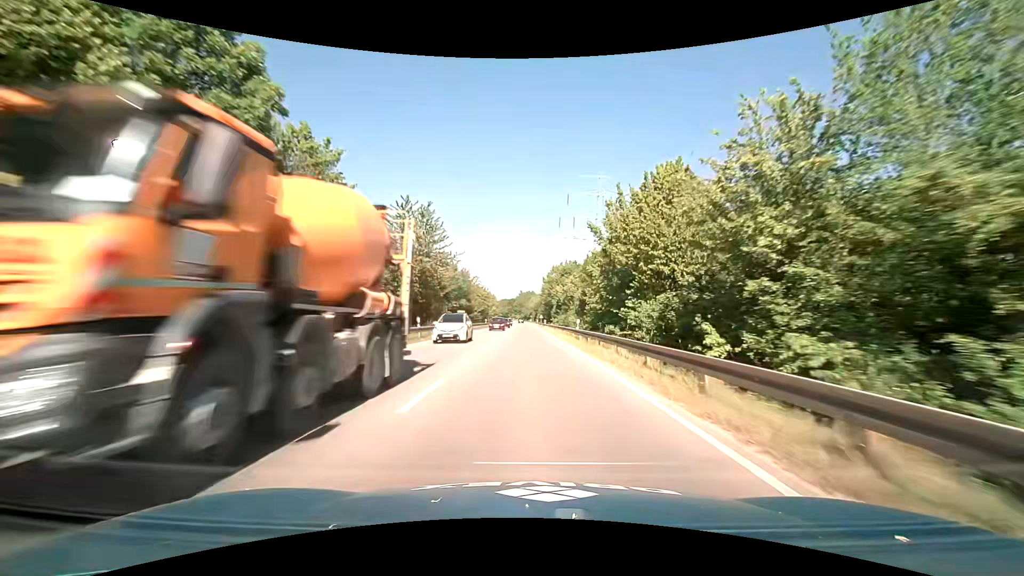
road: primary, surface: asphalt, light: Day
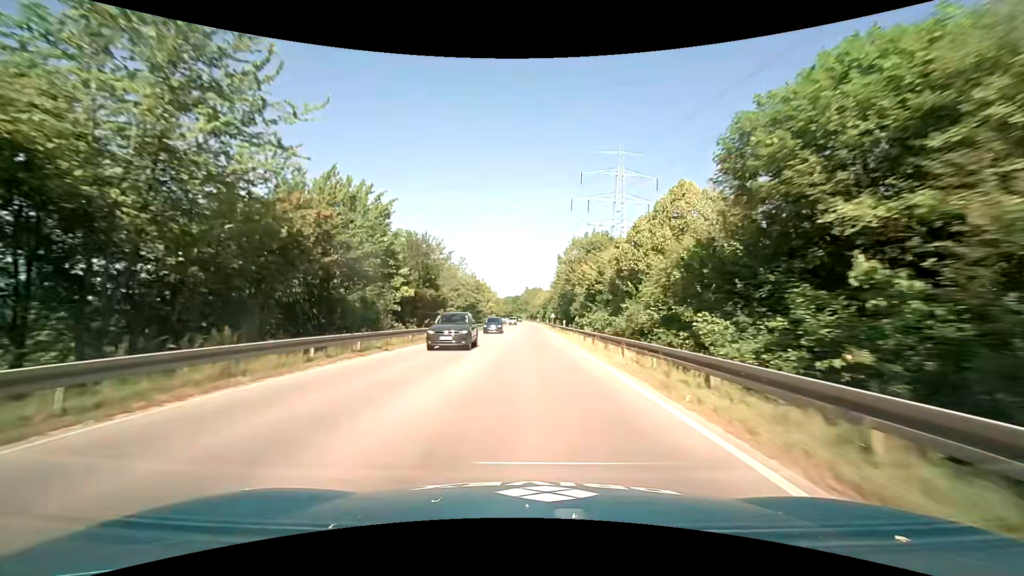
(+0.1, +31.9) m; 0°
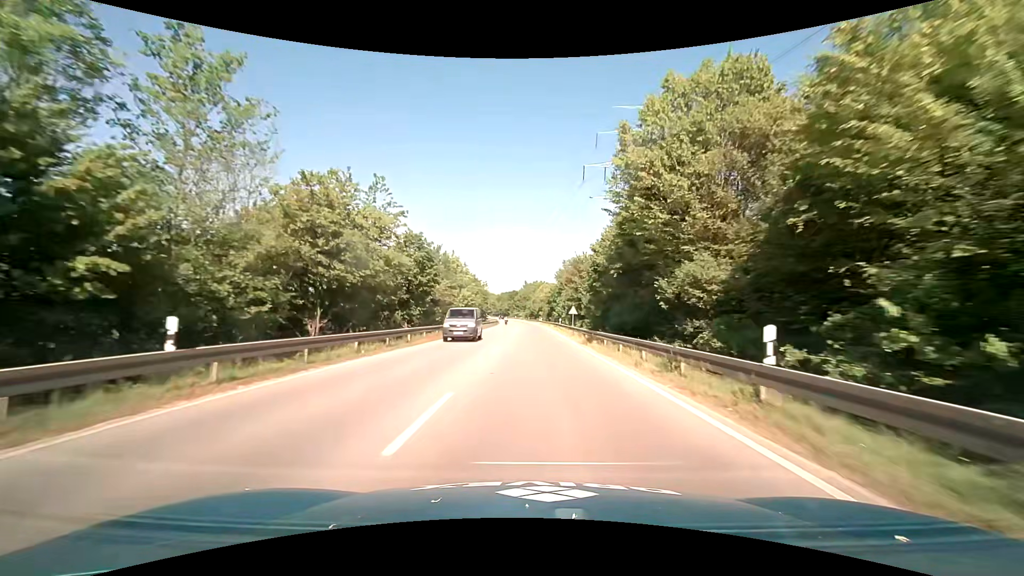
(-0.1, +41.1) m; 0°
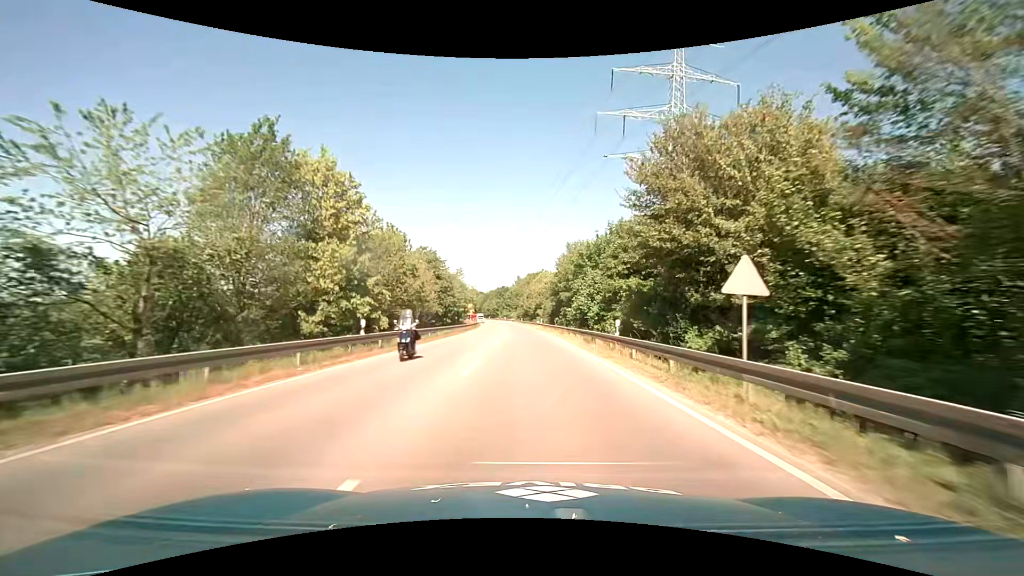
(+0.1, +39.9) m; +1°
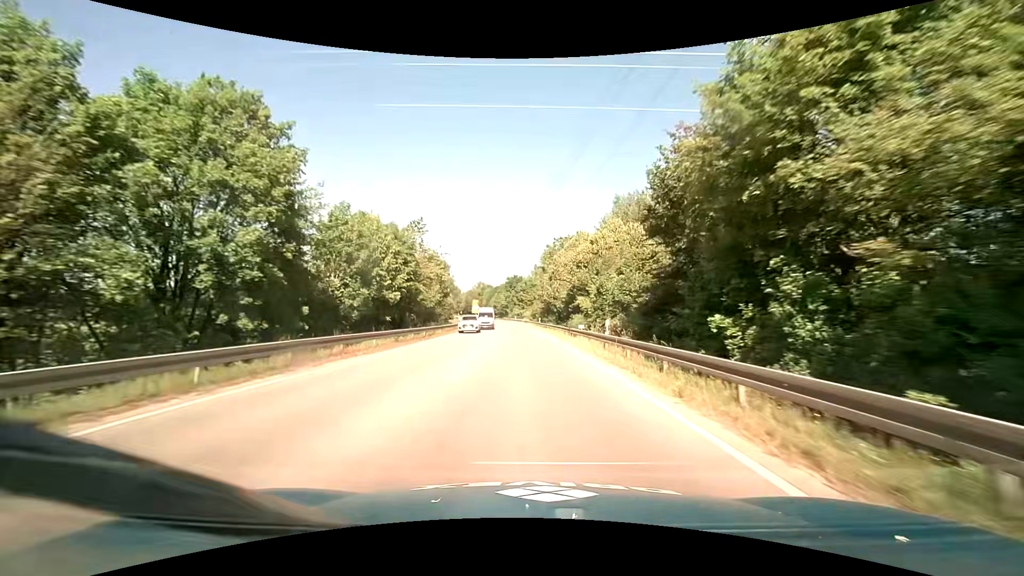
(-0.7, +48.2) m; -2°
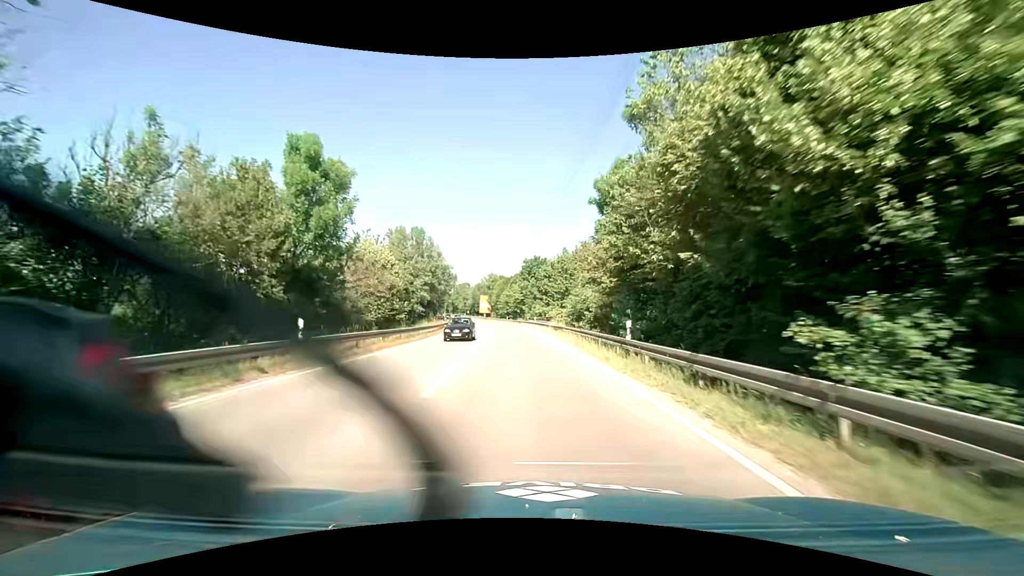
(-0.8, +46.3) m; -2°
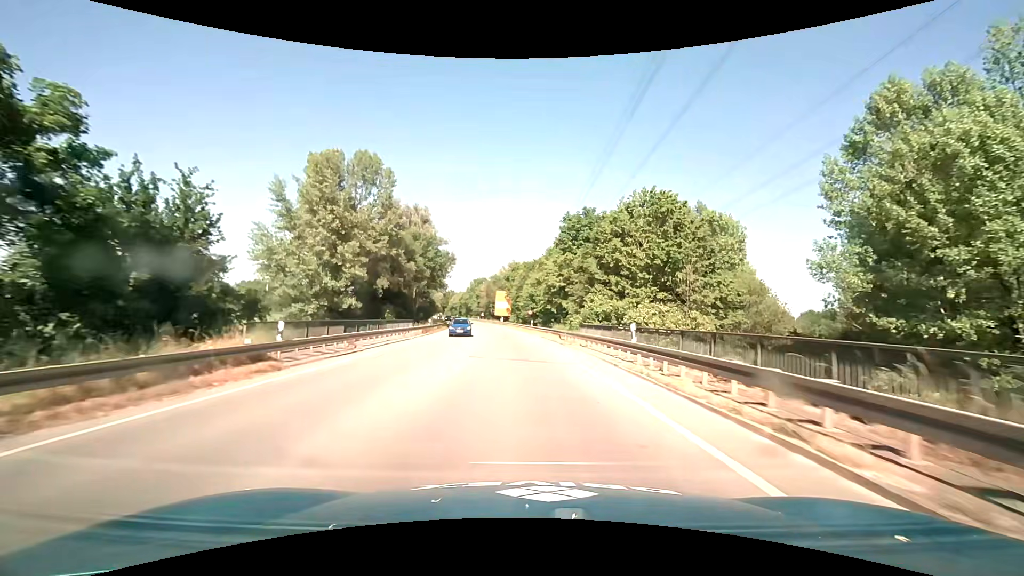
(-1.5, +44.6) m; -4°
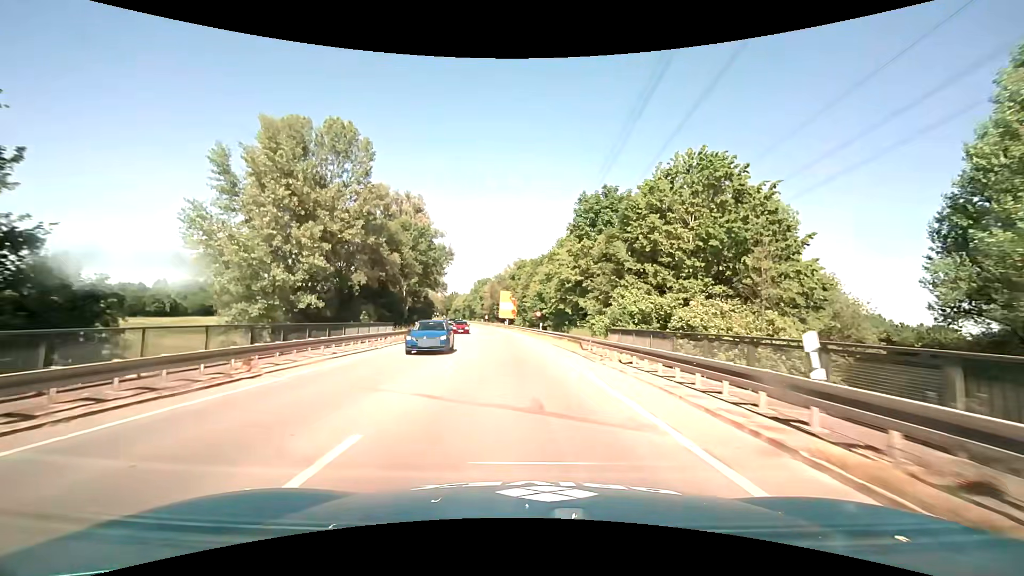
(0.0, +9.3) m; 0°
(0, +10) (-1, +20) (-1, +30) (-2, +40) (-3, +50) (-4, +60) (-5, +70) (-7, +80) (-8, +90) (-10, +99) m
